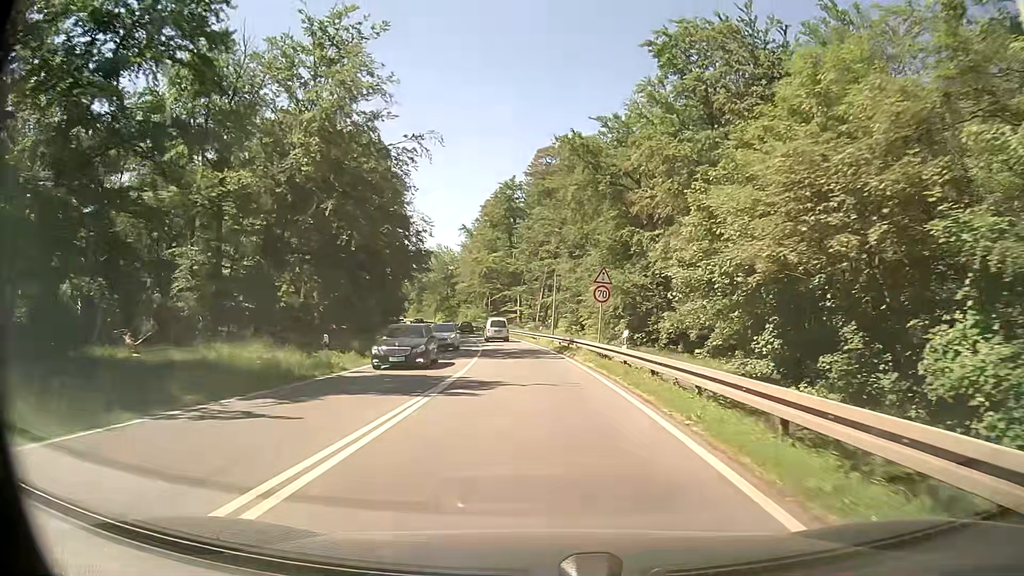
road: primary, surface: asphalt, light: Day
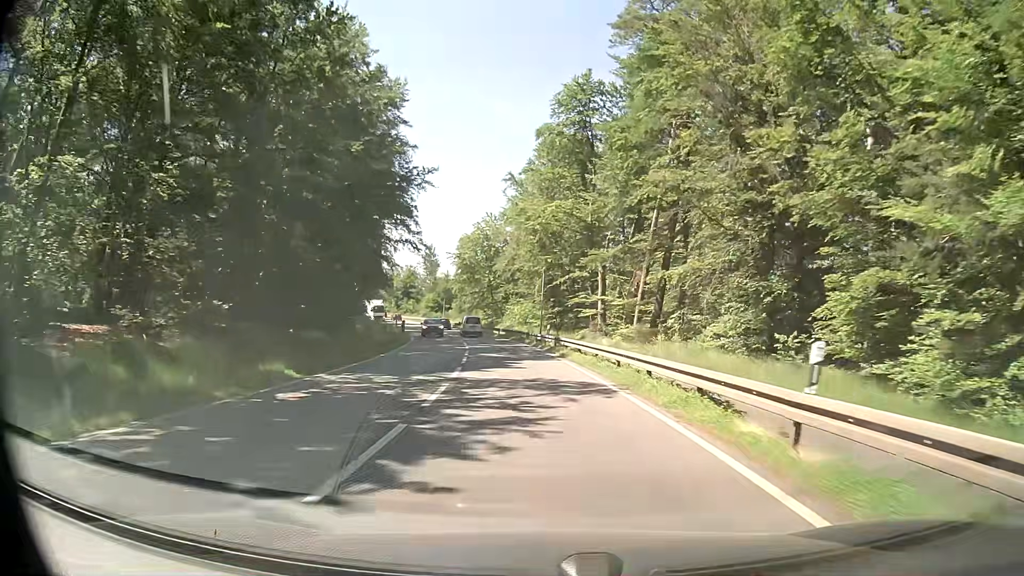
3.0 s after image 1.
(-1.9, +43.8) m; -6°
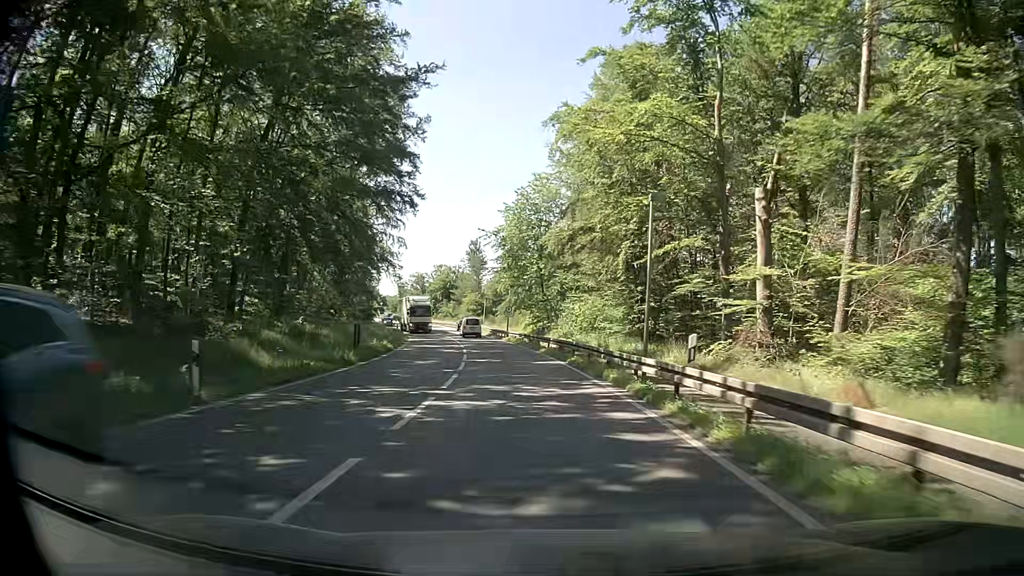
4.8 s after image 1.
(-1.0, +26.6) m; -5°
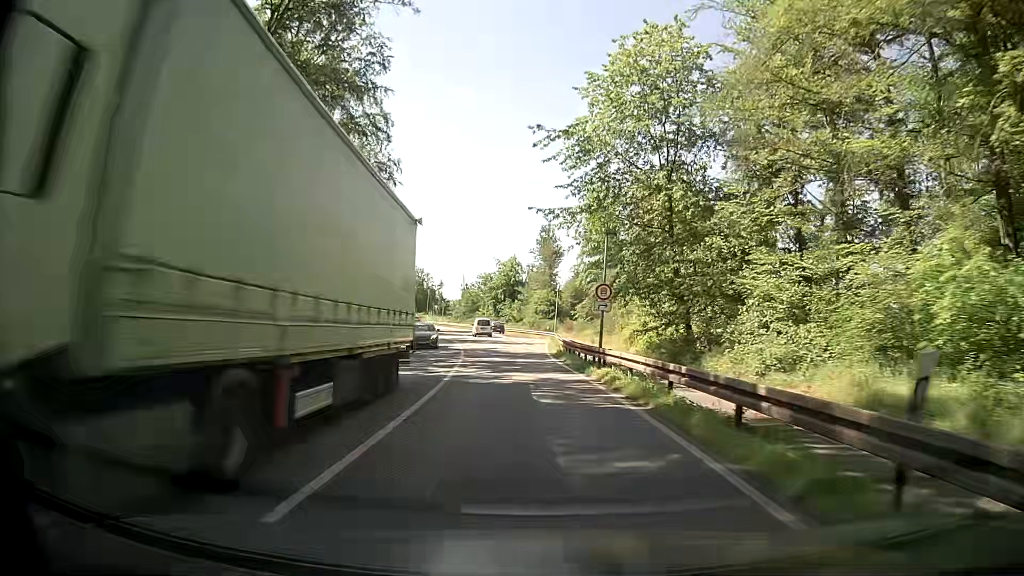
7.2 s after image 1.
(-2.0, +35.7) m; -6°
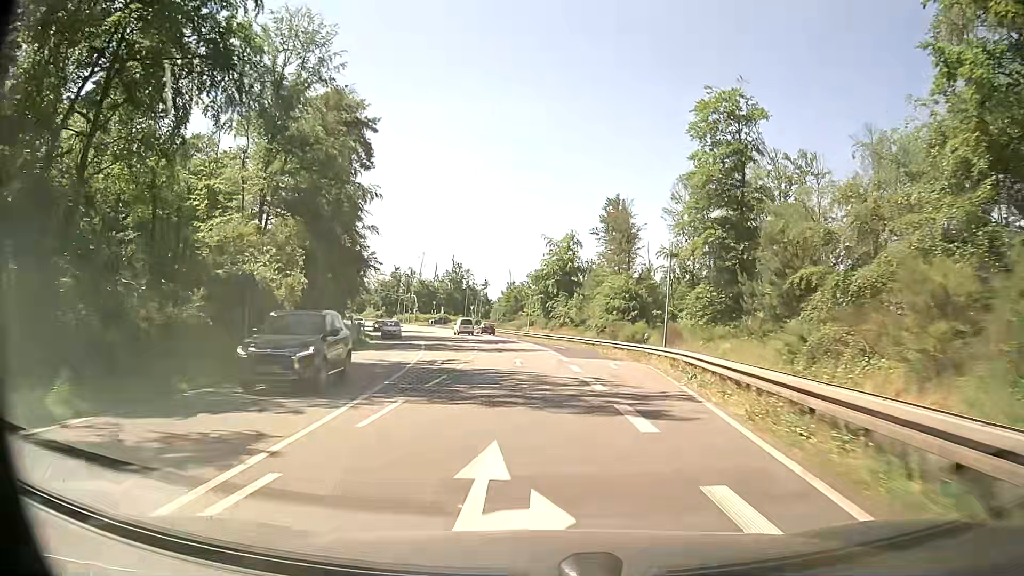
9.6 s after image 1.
(-1.6, +36.0) m; -5°
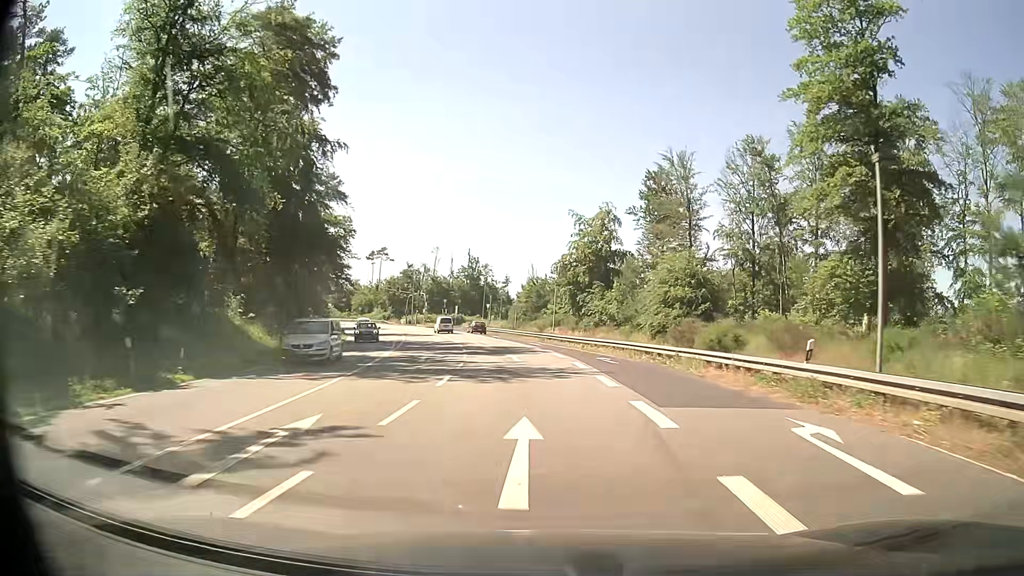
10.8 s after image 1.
(-0.2, +18.0) m; -2°
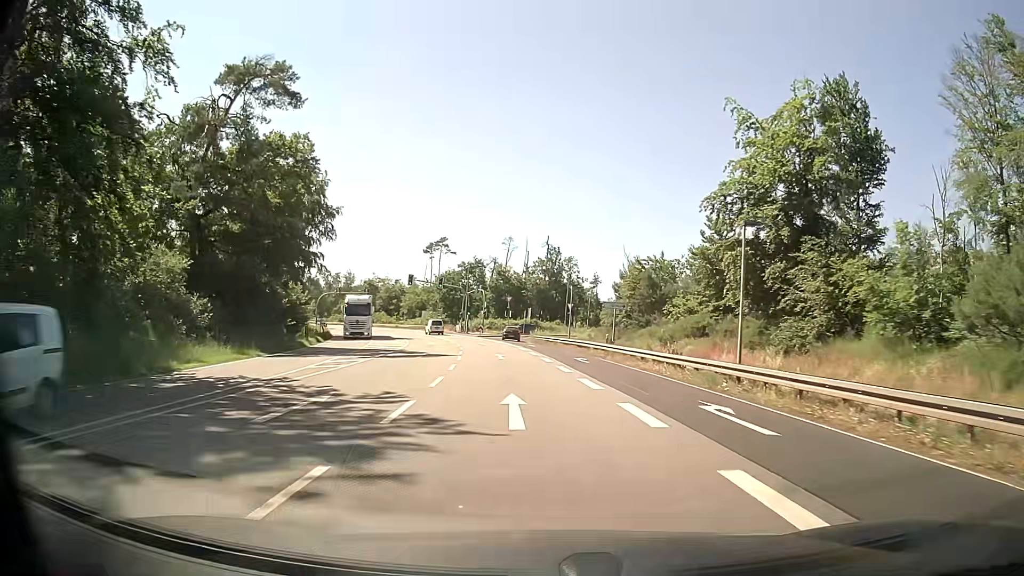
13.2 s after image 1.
(-2.2, +36.0) m; -7°
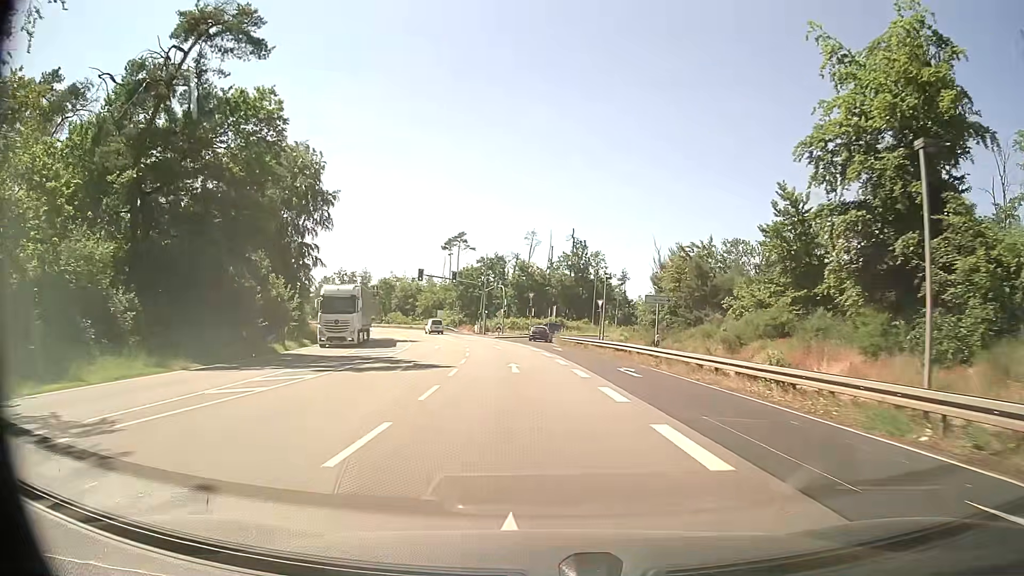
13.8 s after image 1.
(-0.2, +9.1) m; -2°
